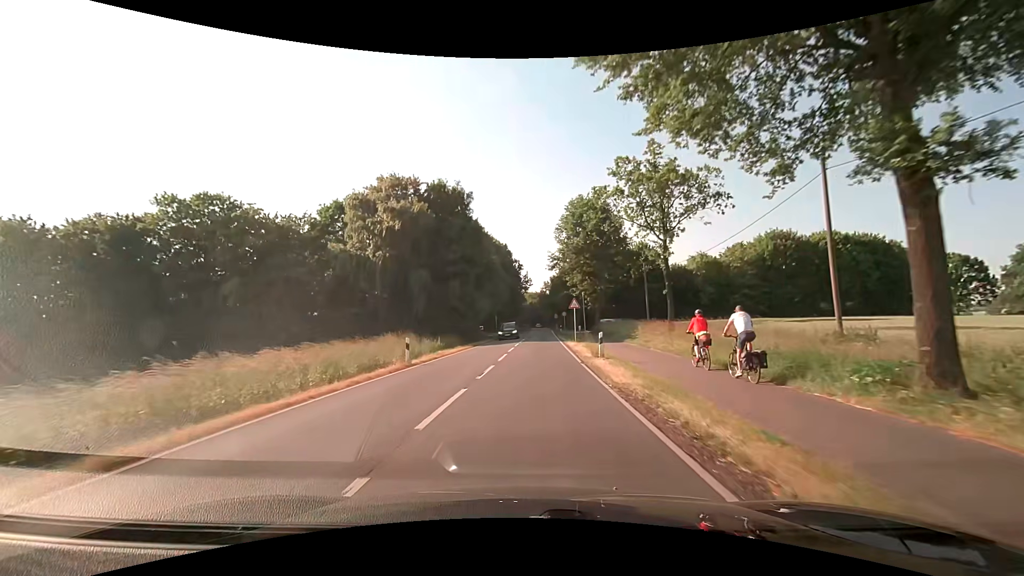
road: secondary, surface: asphalt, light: Day
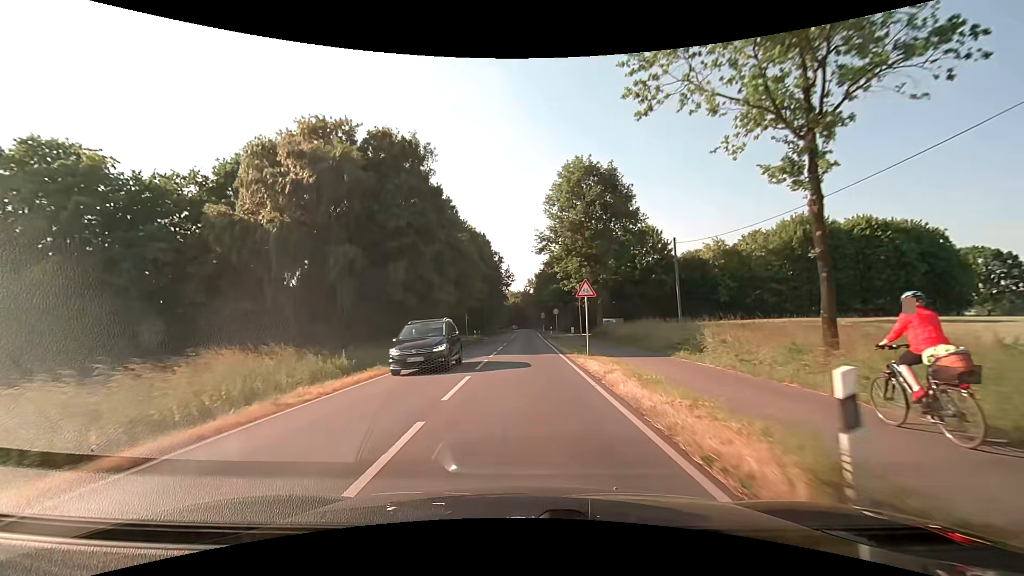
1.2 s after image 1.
(+0.2, +15.6) m; +2°
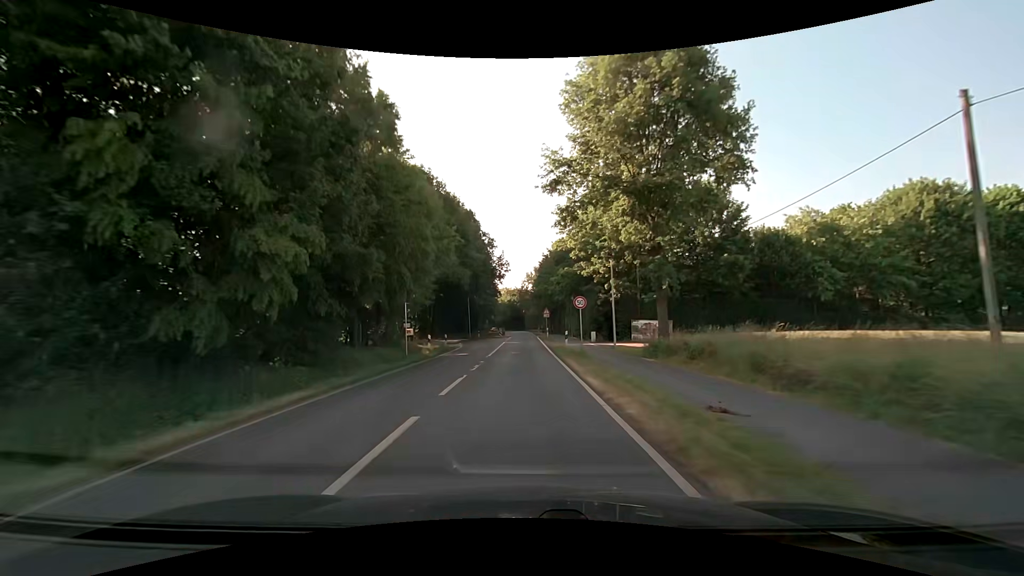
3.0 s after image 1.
(0.0, +23.4) m; 0°
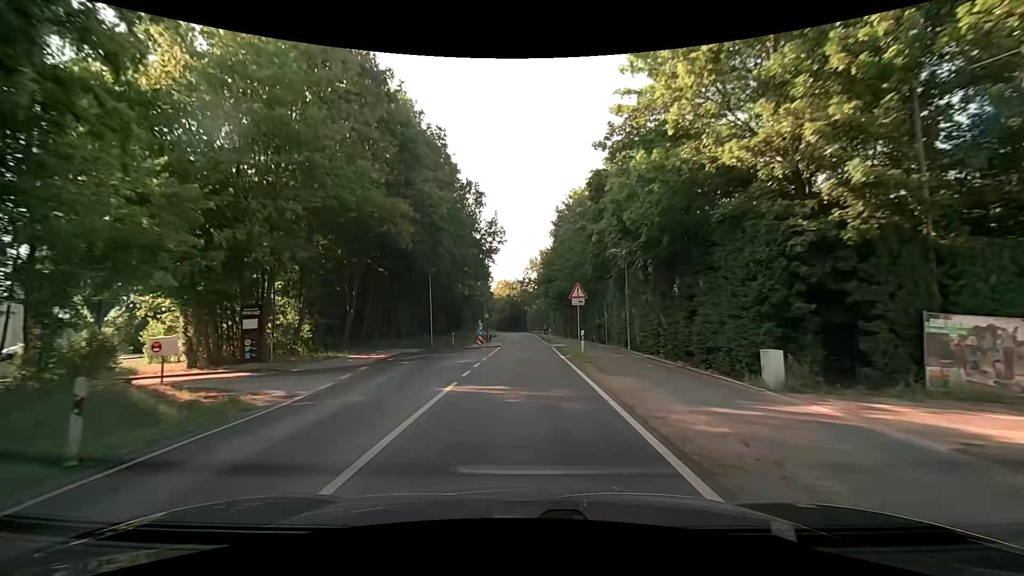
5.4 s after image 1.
(+0.1, +31.2) m; 0°
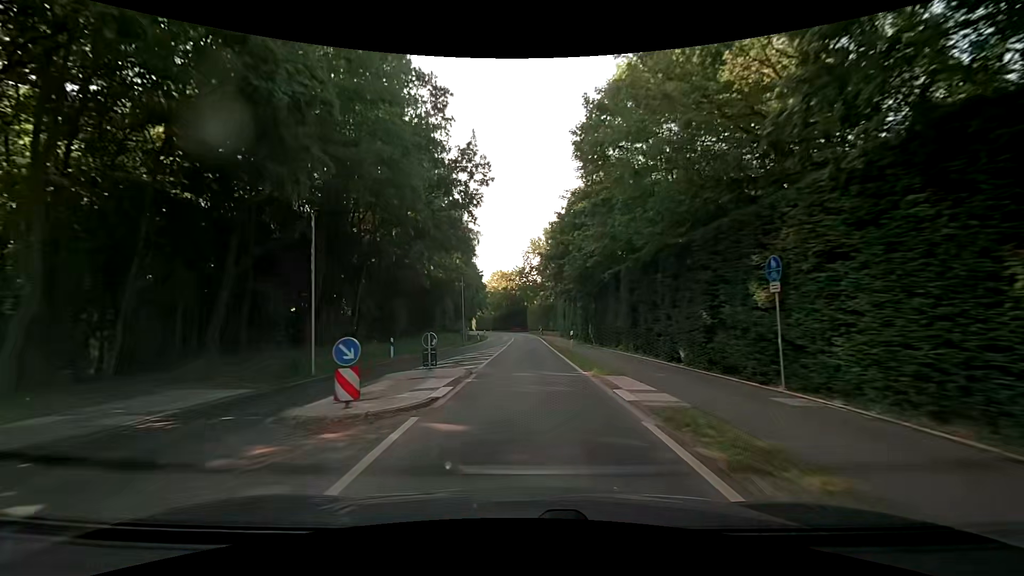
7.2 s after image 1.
(-0.1, +23.4) m; 0°
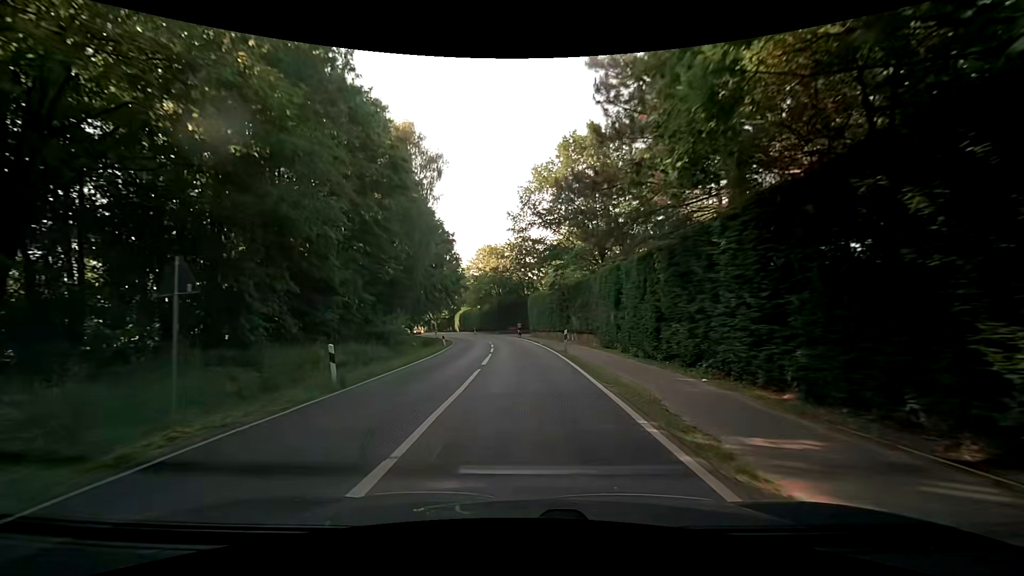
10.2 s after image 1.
(0.0, +39.1) m; -1°
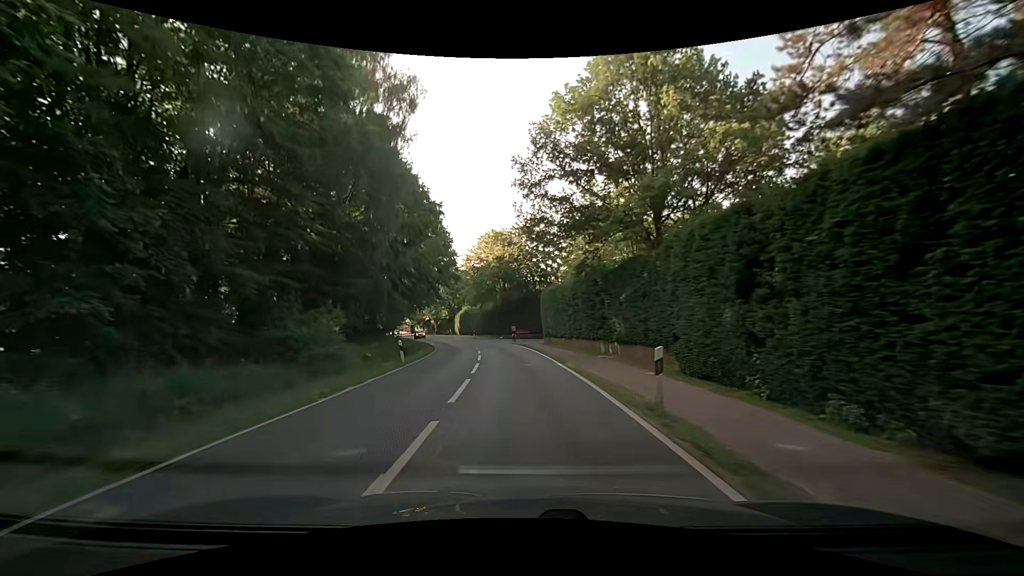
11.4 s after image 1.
(0.0, +15.5) m; -1°
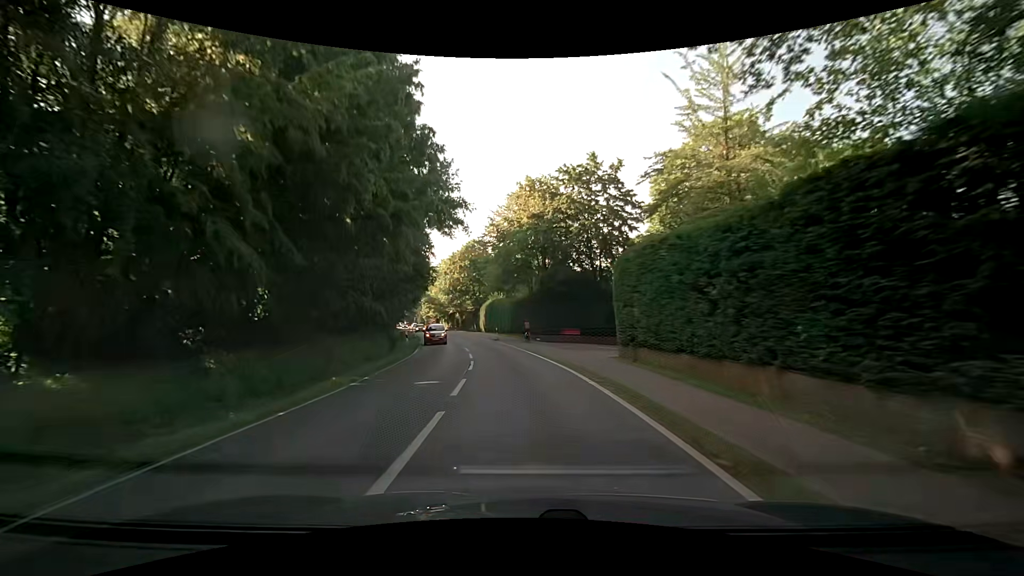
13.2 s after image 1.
(-0.7, +23.2) m; -5°
(0, +10) (-1, +20) (-2, +30) (-3, +40) (-5, +50) (-7, +60) (-9, +69) (-11, +79) (-13, +89) (-15, +98) m
